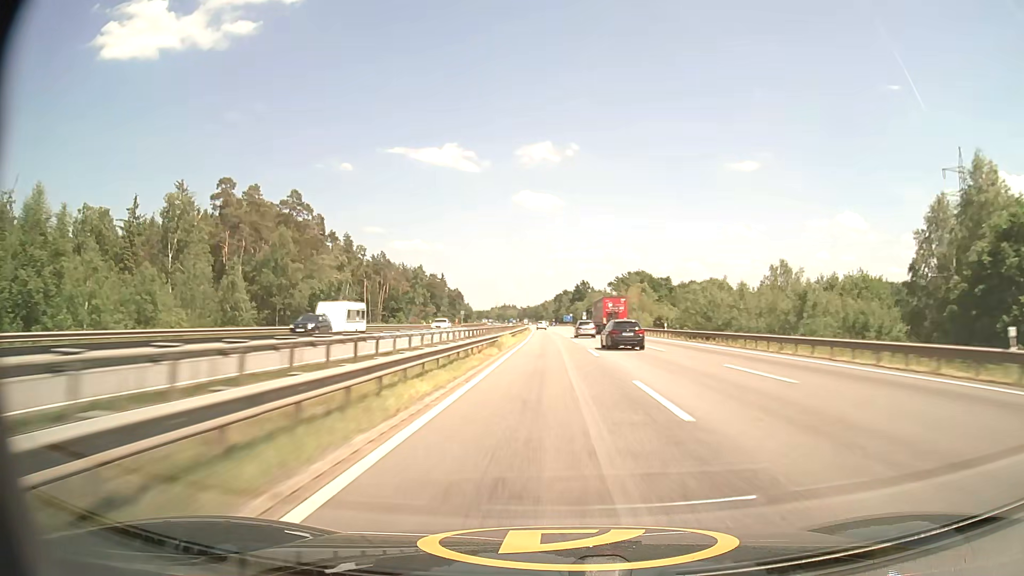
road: motorway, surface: asphalt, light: Day
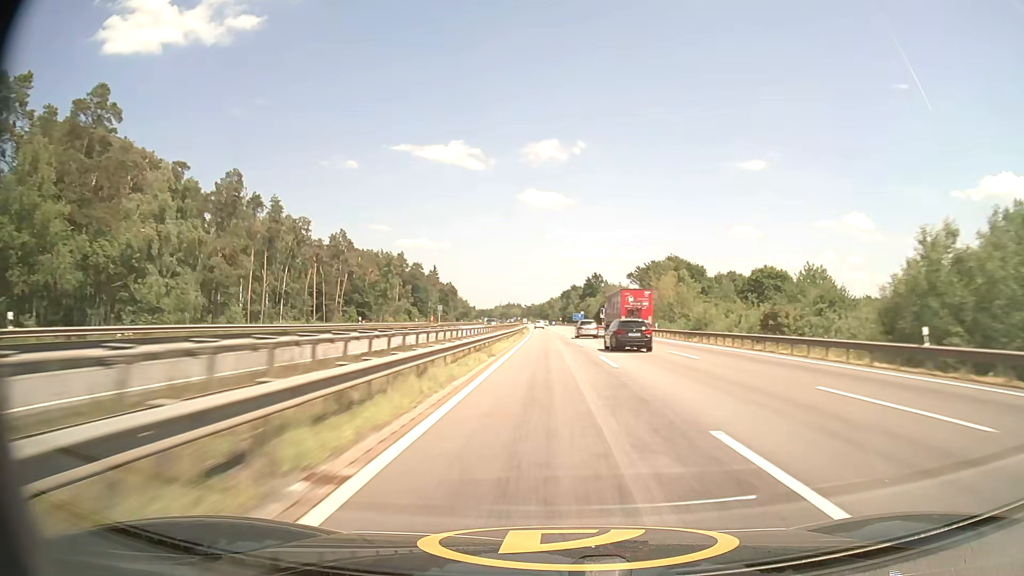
(-0.3, +43.2) m; -1°
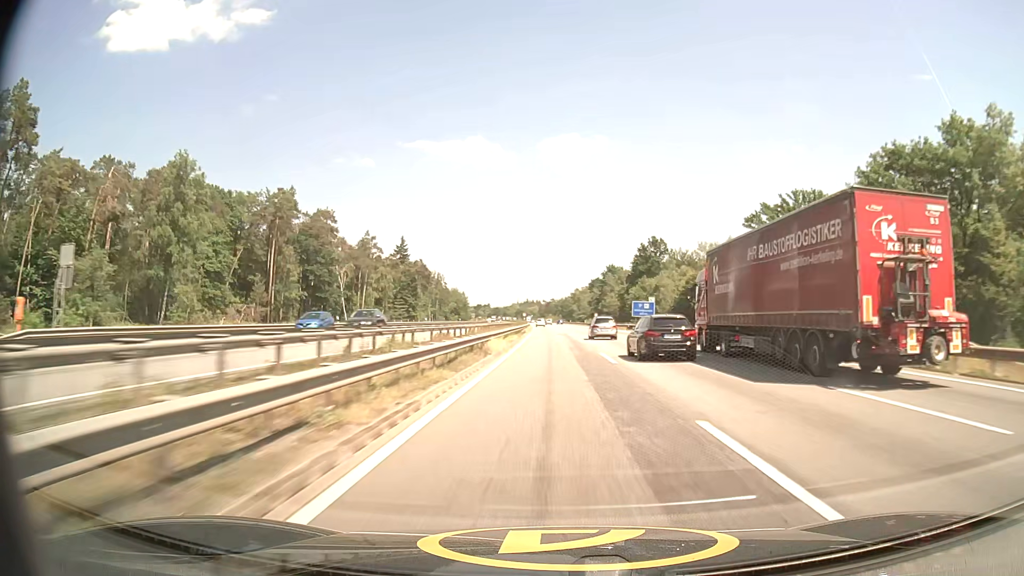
(-1.3, +107.6) m; -2°
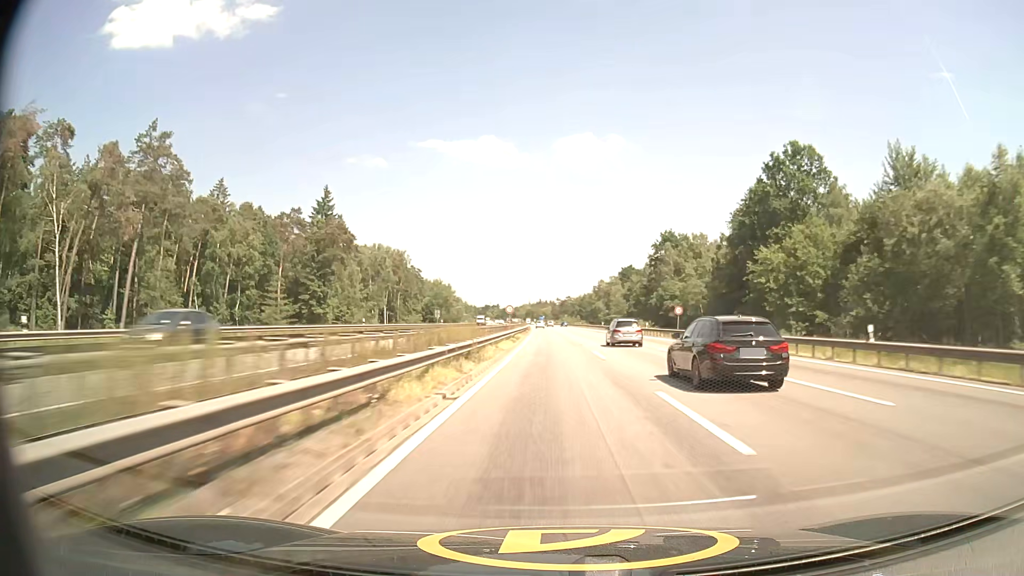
(-0.8, +85.9) m; -1°
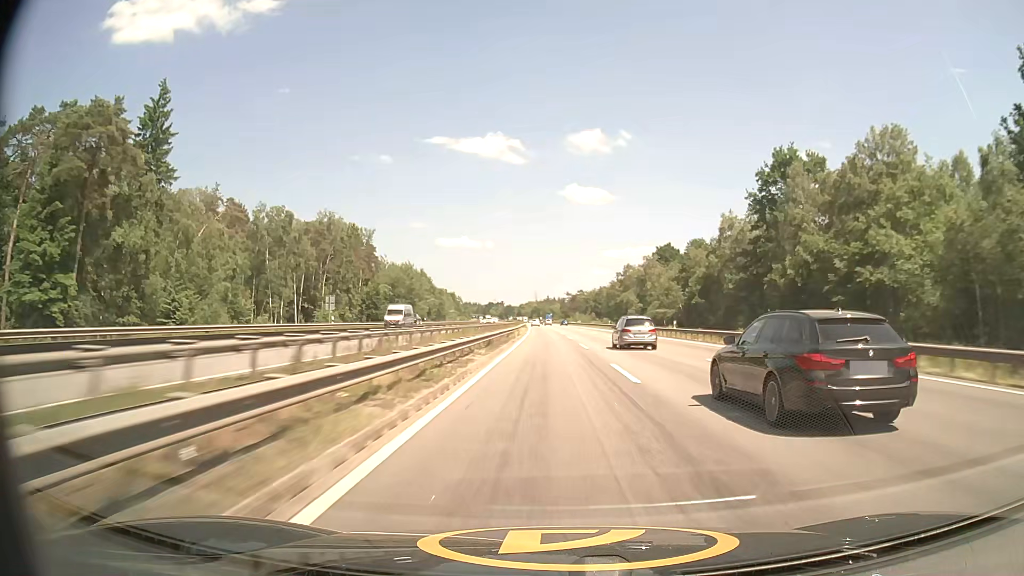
(-0.4, +64.6) m; -1°
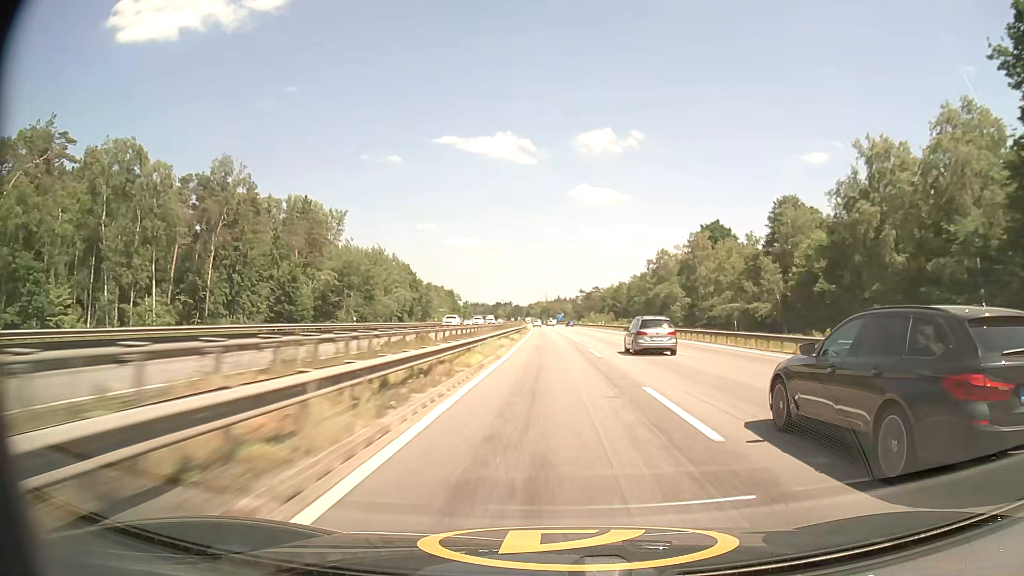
(-0.3, +43.1) m; -1°
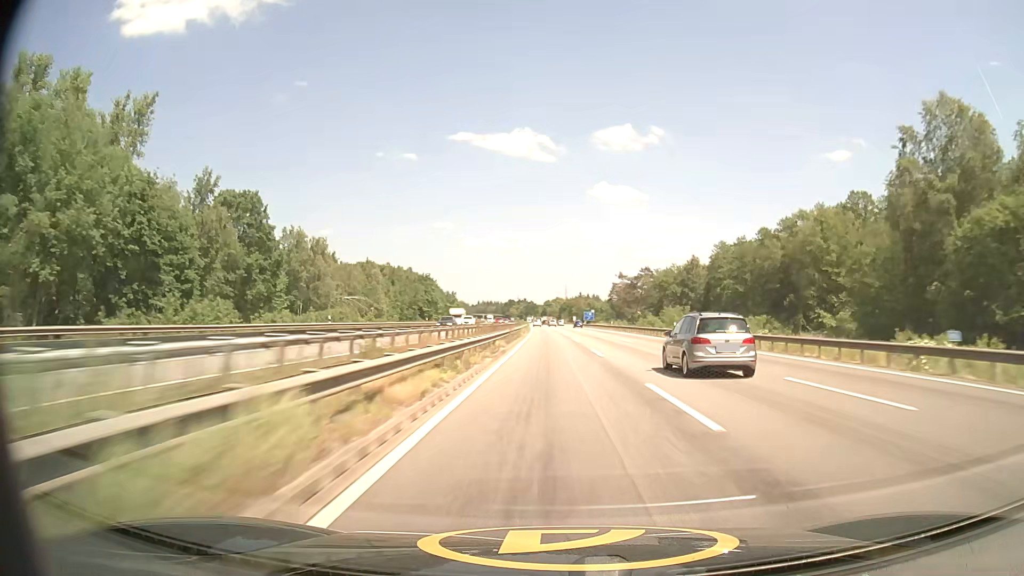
(-1.6, +107.8) m; -2°
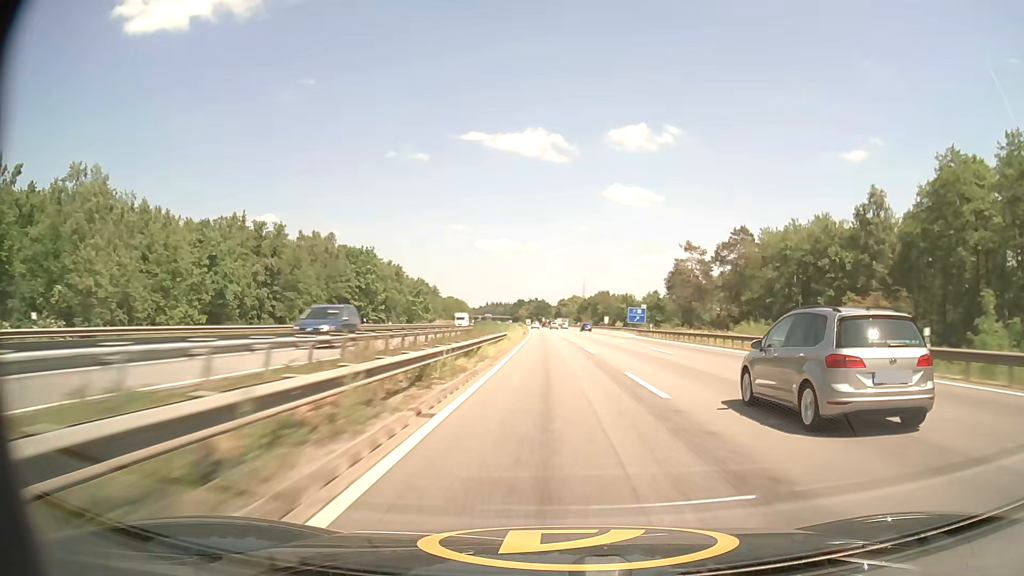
(-0.9, +86.4) m; -1°
(0, +10) (0, +20) (0, +30) (0, +40) (0, +50) (-1, +60) (-1, +70) (-1, +80) (-1, +90) (-2, +100) m
